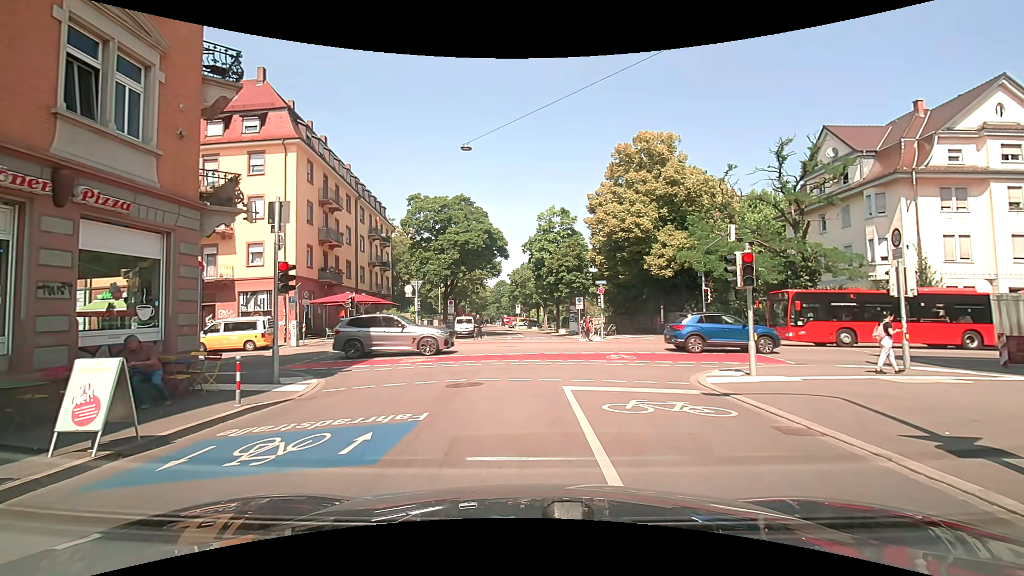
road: residential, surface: asphalt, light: Day
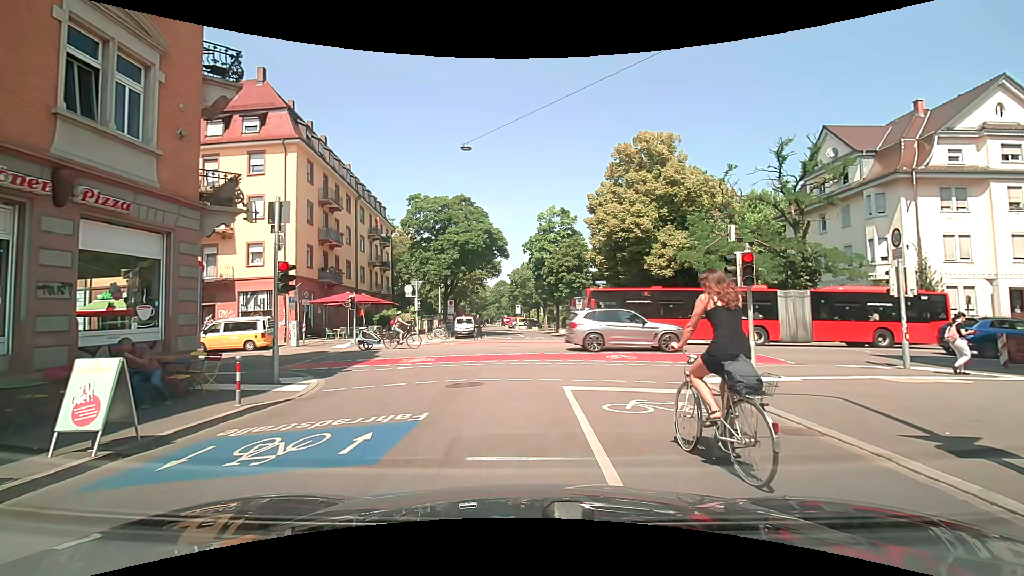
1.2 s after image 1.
(0.0, 0.0) m; 0°
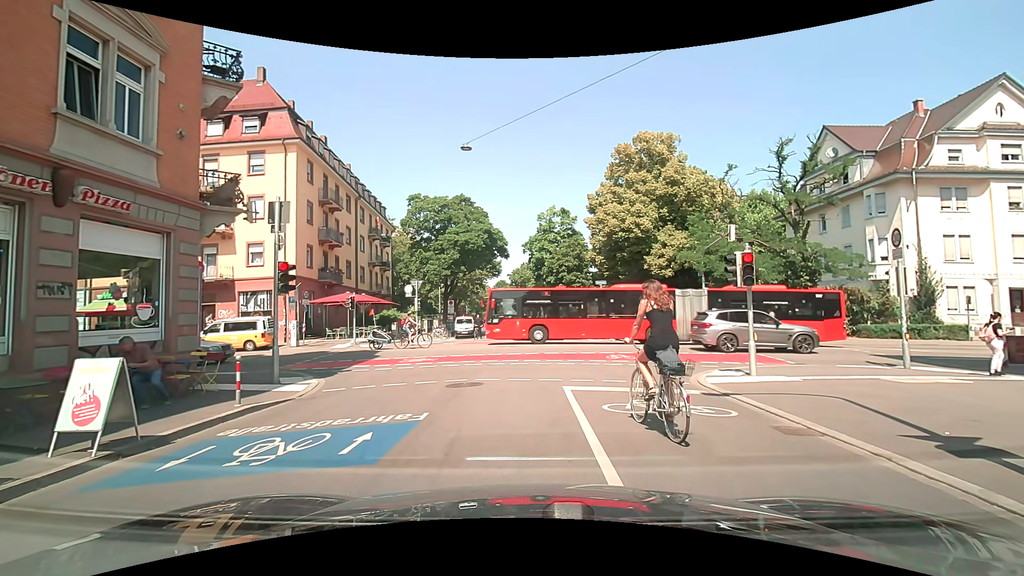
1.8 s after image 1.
(0.0, 0.0) m; 0°
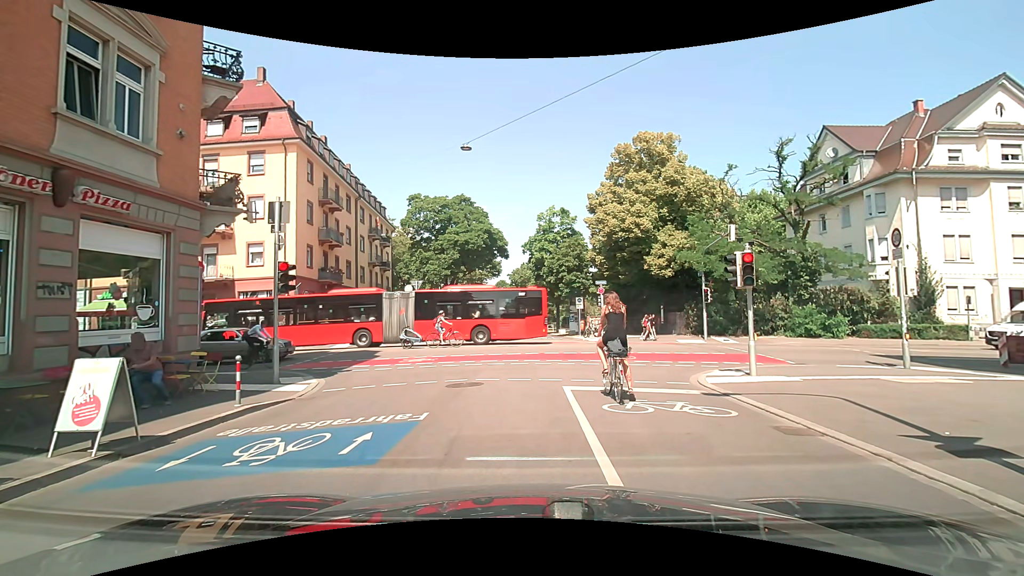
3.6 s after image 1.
(0.0, 0.0) m; 0°
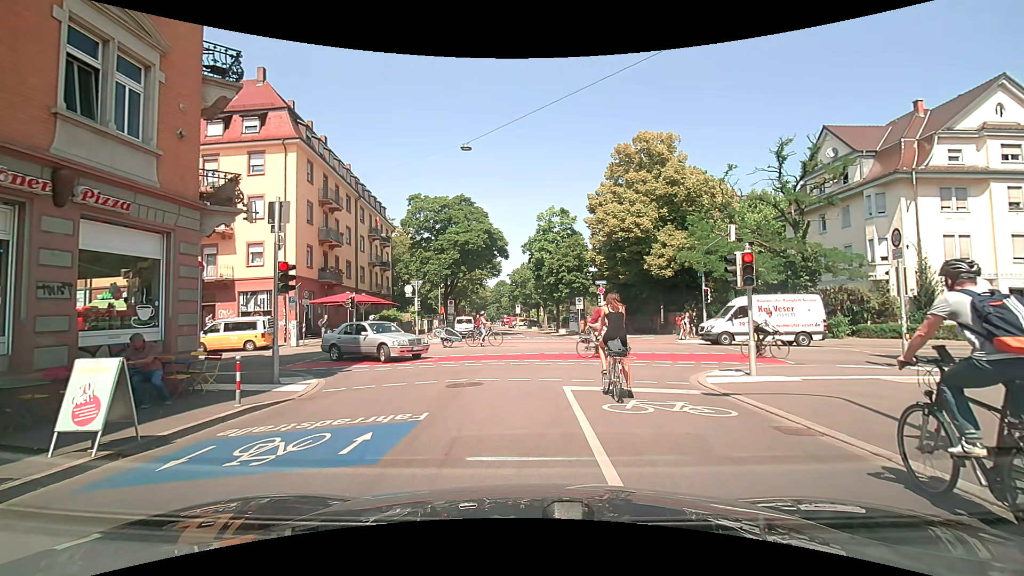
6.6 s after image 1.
(0.0, 0.0) m; 0°
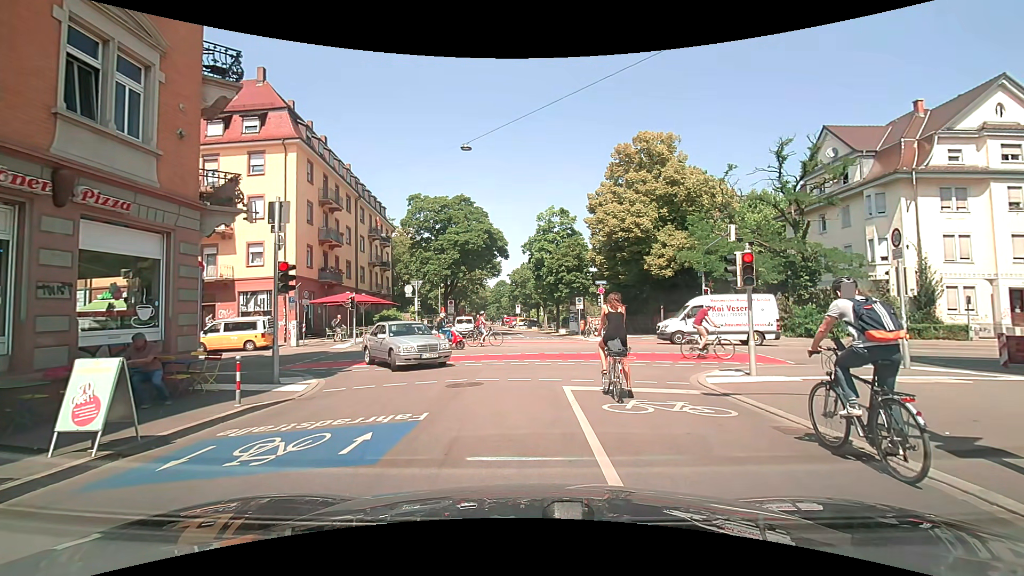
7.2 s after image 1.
(0.0, 0.0) m; 0°
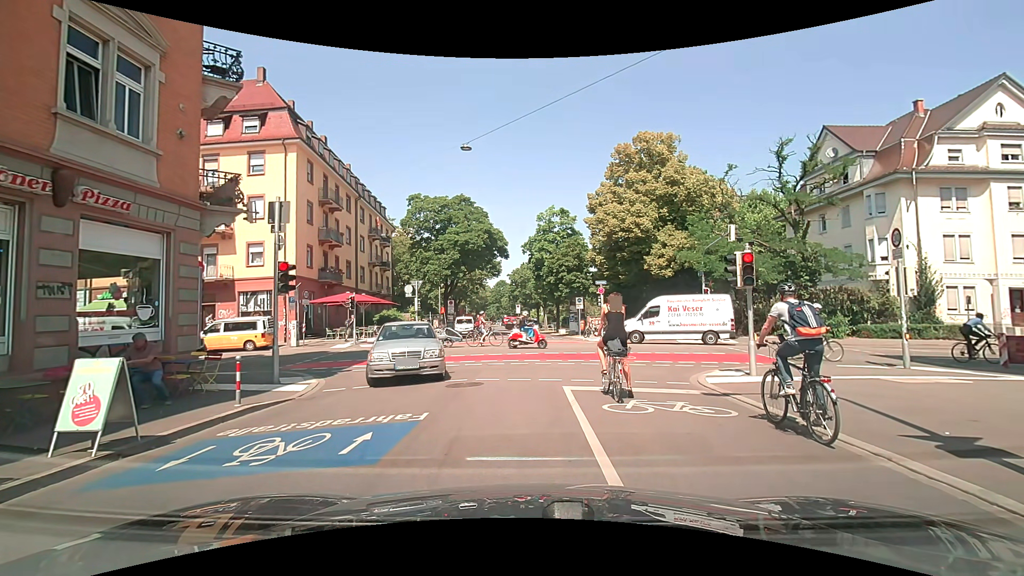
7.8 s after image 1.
(0.0, 0.0) m; 0°
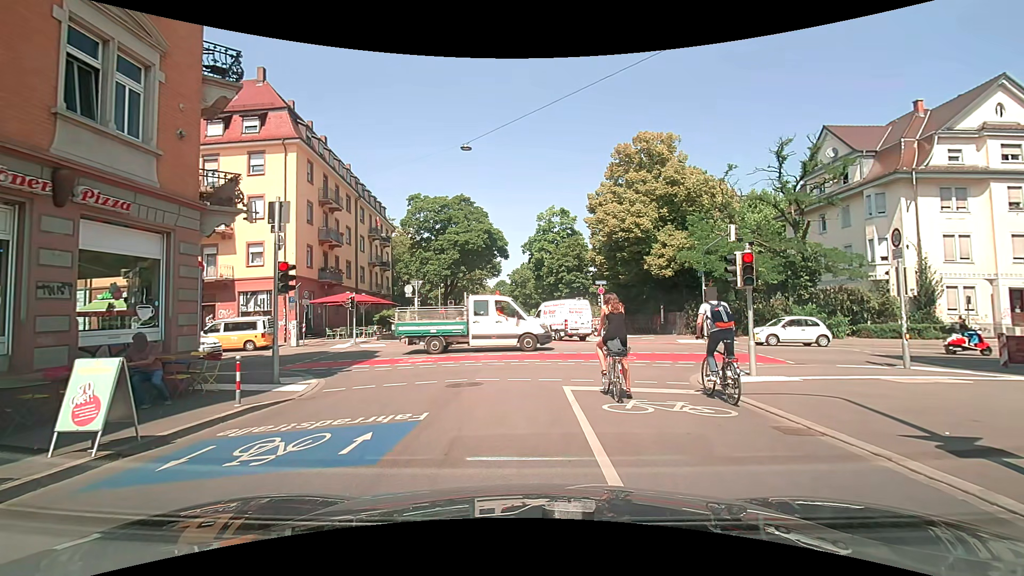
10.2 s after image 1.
(0.0, 0.0) m; 0°
